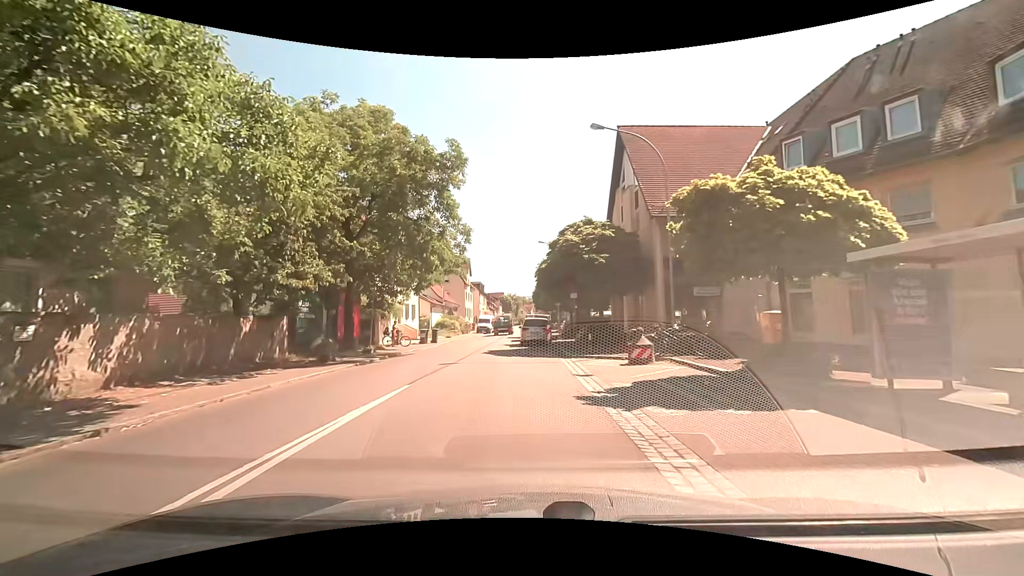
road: tertiary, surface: asphalt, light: Day
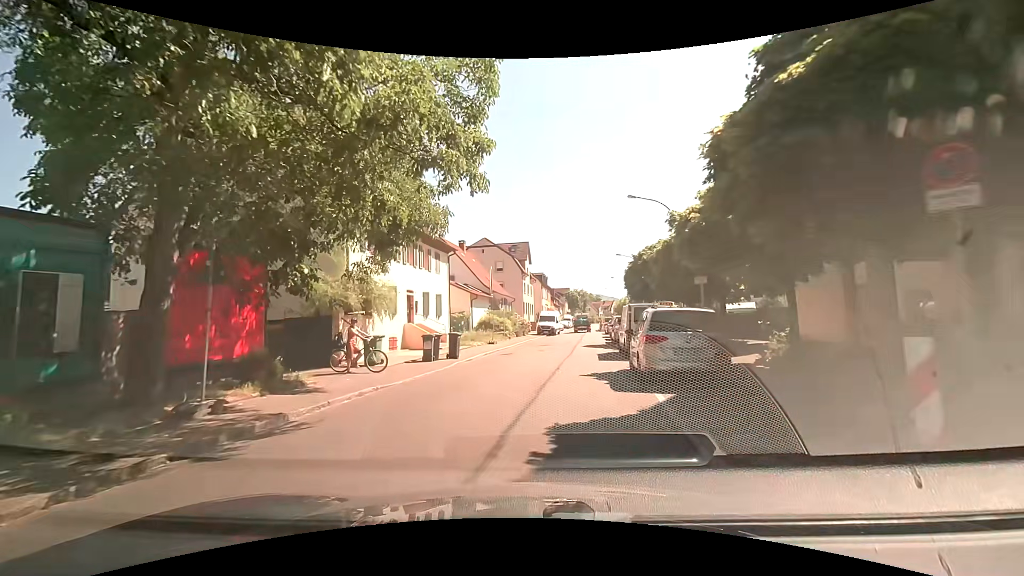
(-1.2, +17.7) m; -7°
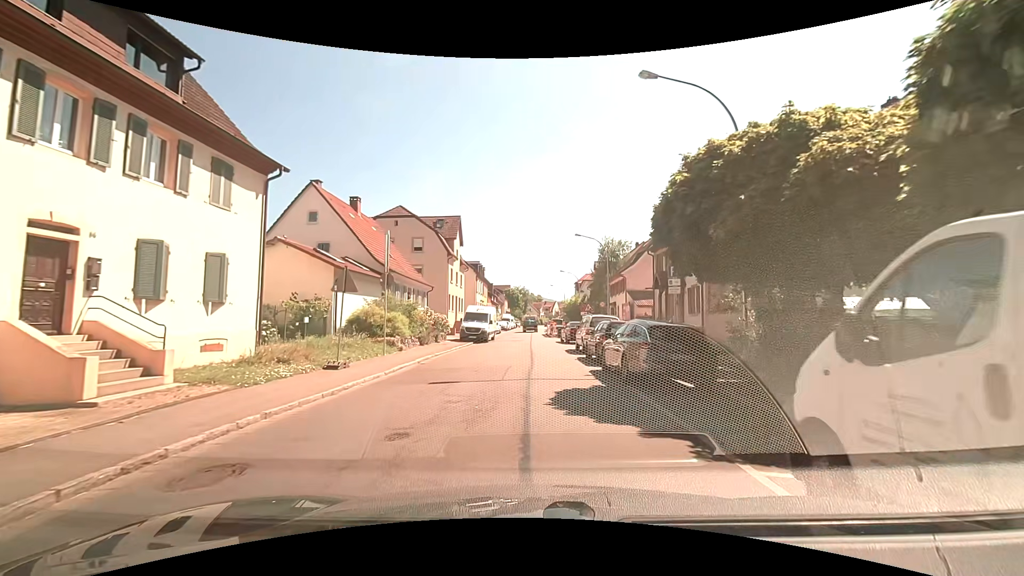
(+1.1, +18.0) m; +6°
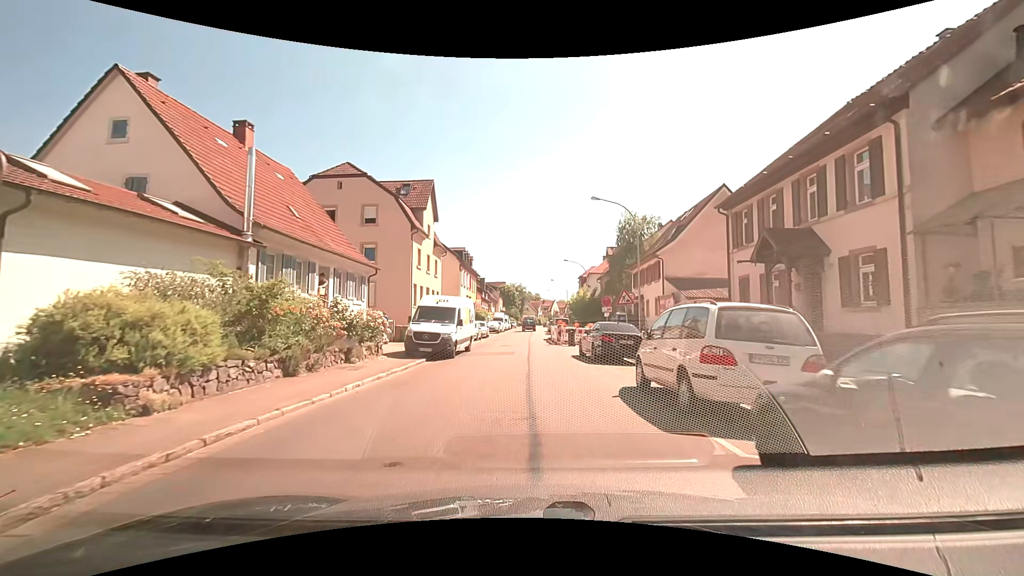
(0.0, +14.8) m; -2°
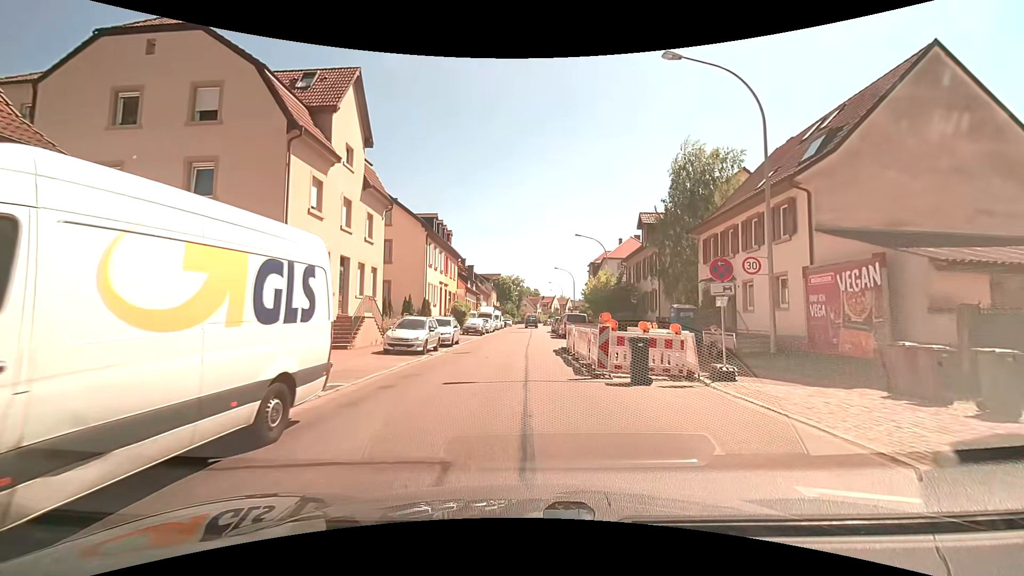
(+0.6, +18.8) m; +2°
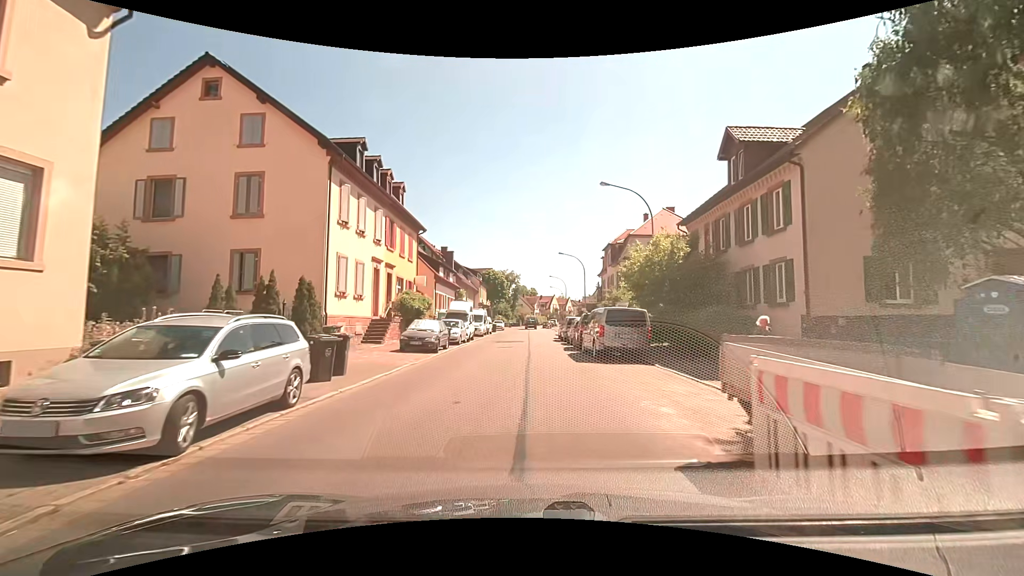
(0.0, +19.5) m; 0°
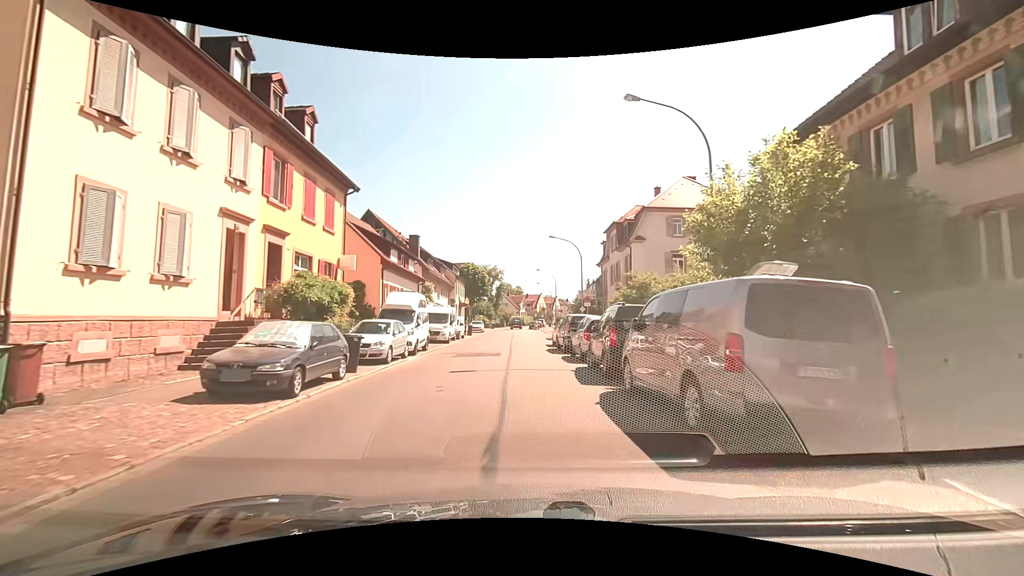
(+0.3, +12.3) m; +2°
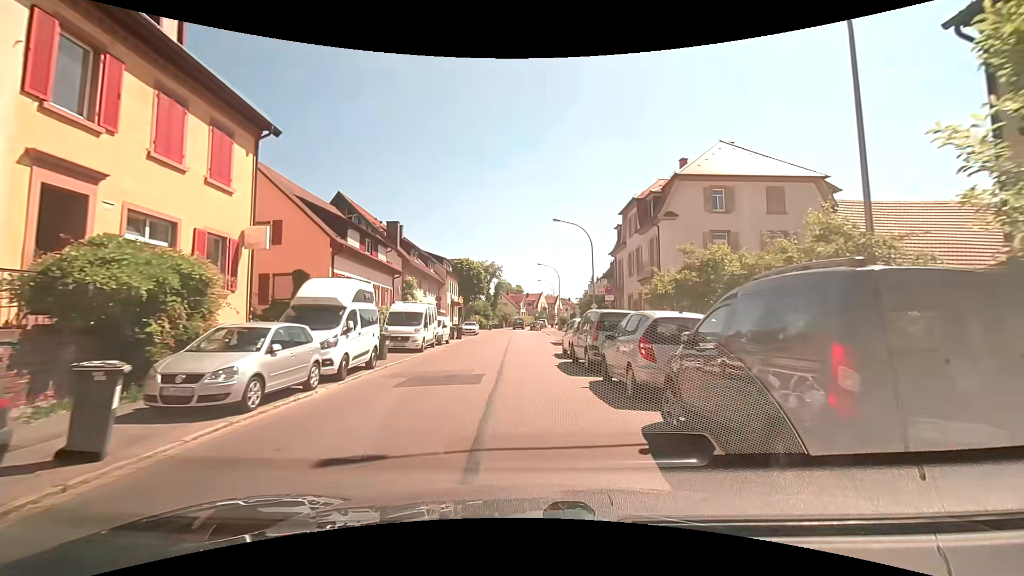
(+0.1, +8.4) m; +1°
(0, +10) (0, +20) (0, +30) (0, +40) (-1, +50) (-1, +60) (-2, +70) (-2, +80) (-2, +90) (-2, +100) m
